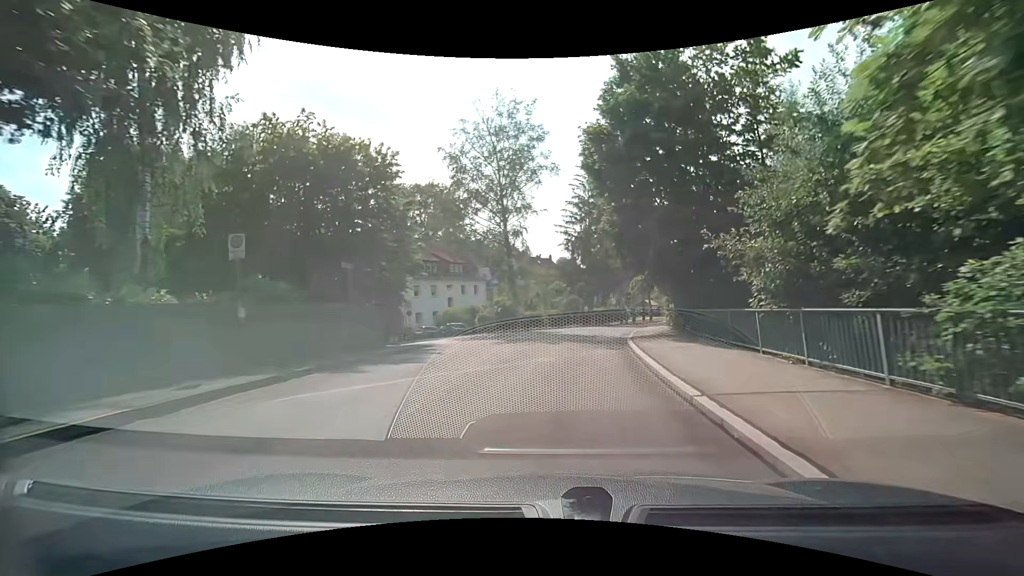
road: tertiary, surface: asphalt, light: Day
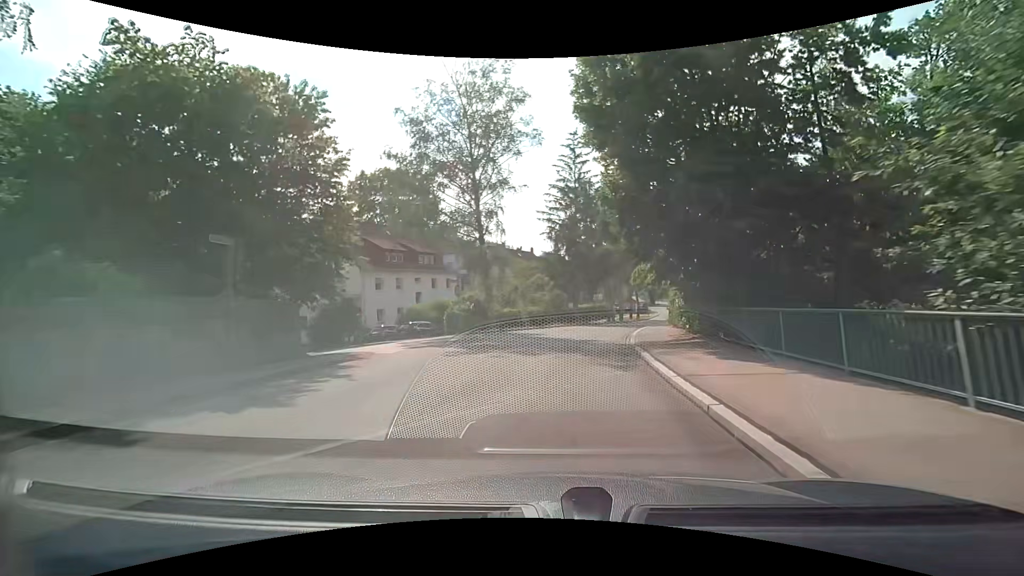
(+0.1, +6.0) m; +2°
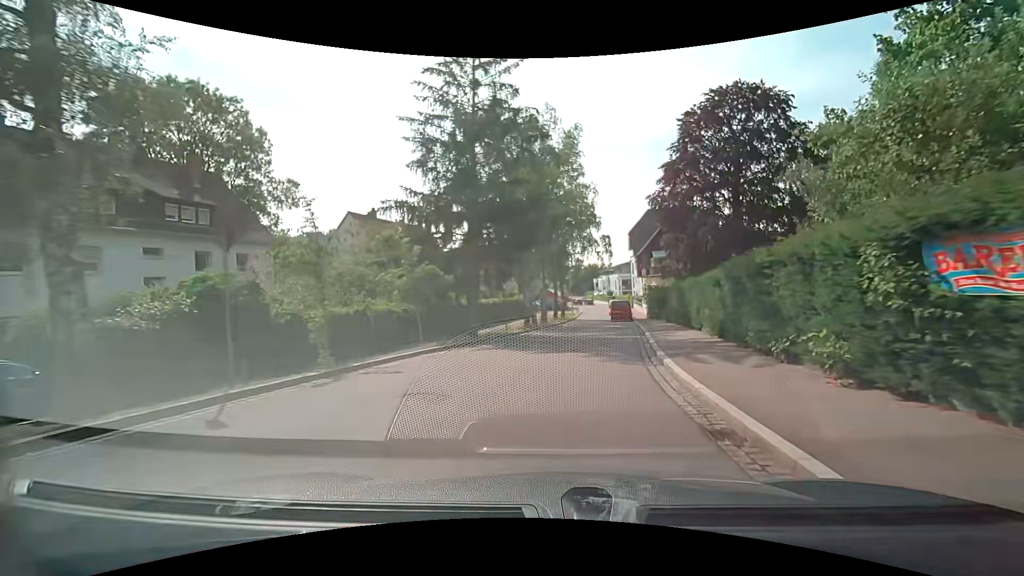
(+1.5, +23.0) m; +9°
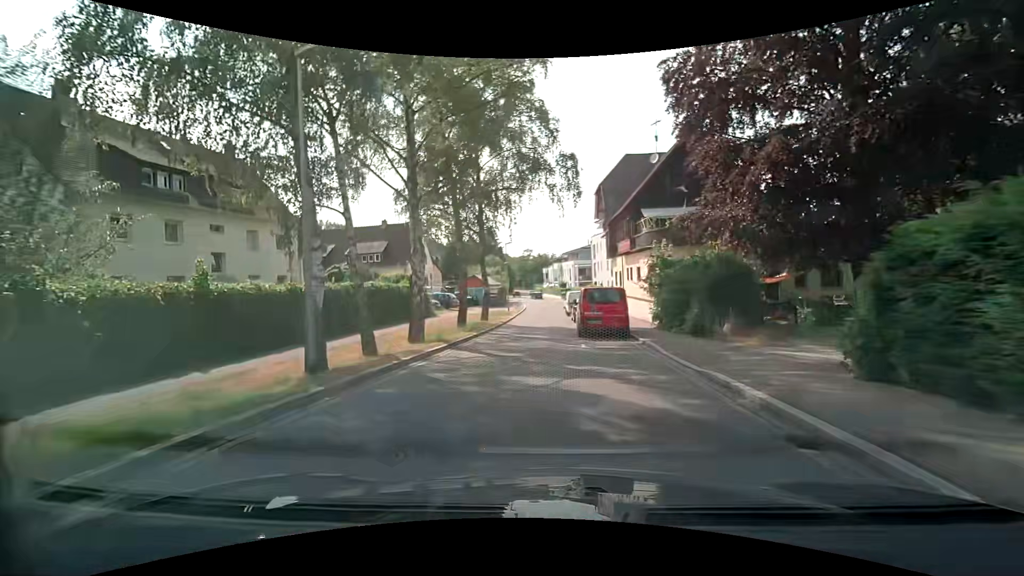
(+3.0, +27.0) m; +9°
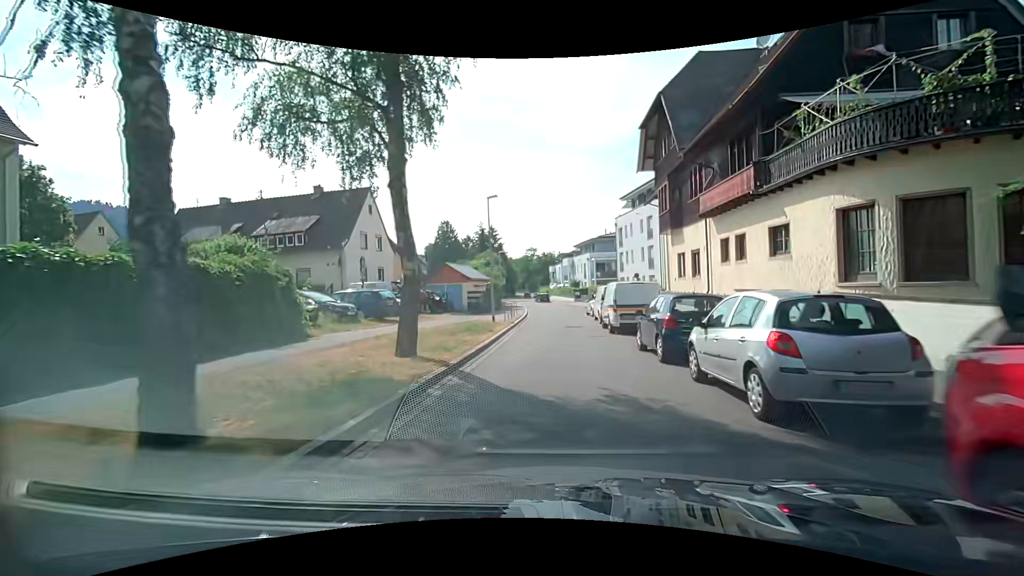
(-1.0, +20.4) m; -2°
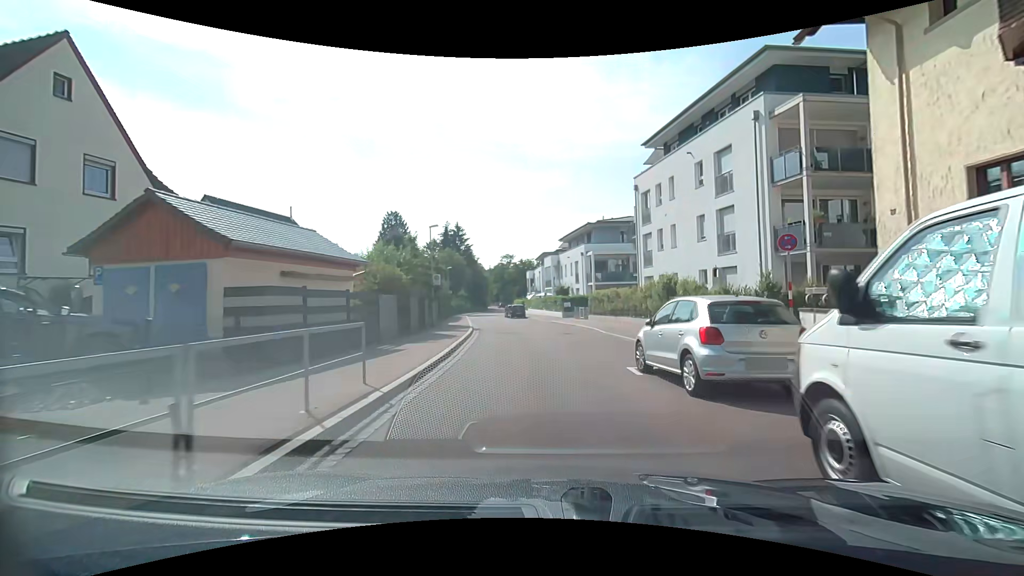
(+0.4, +25.3) m; +3°
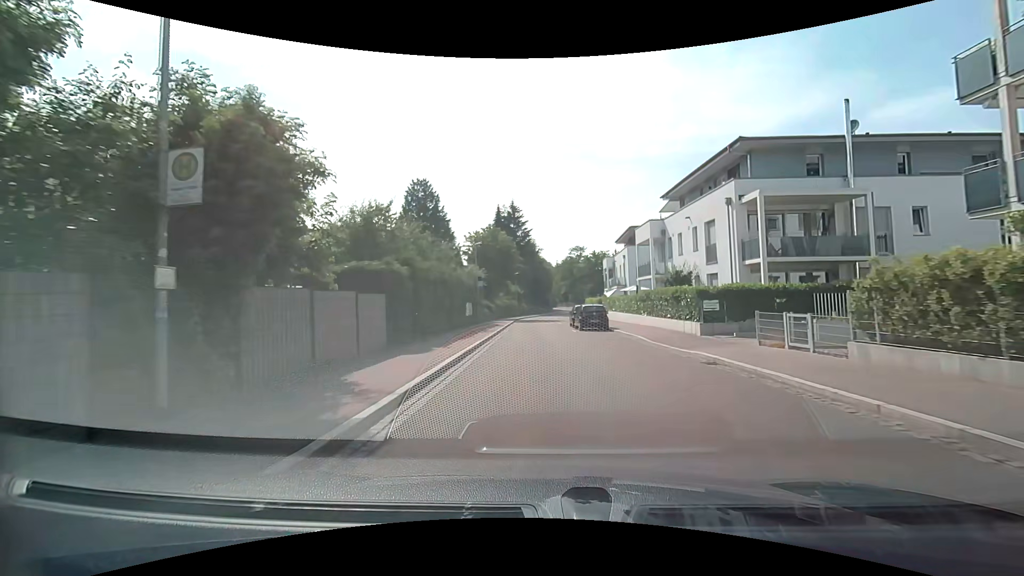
(-1.1, +24.8) m; -7°
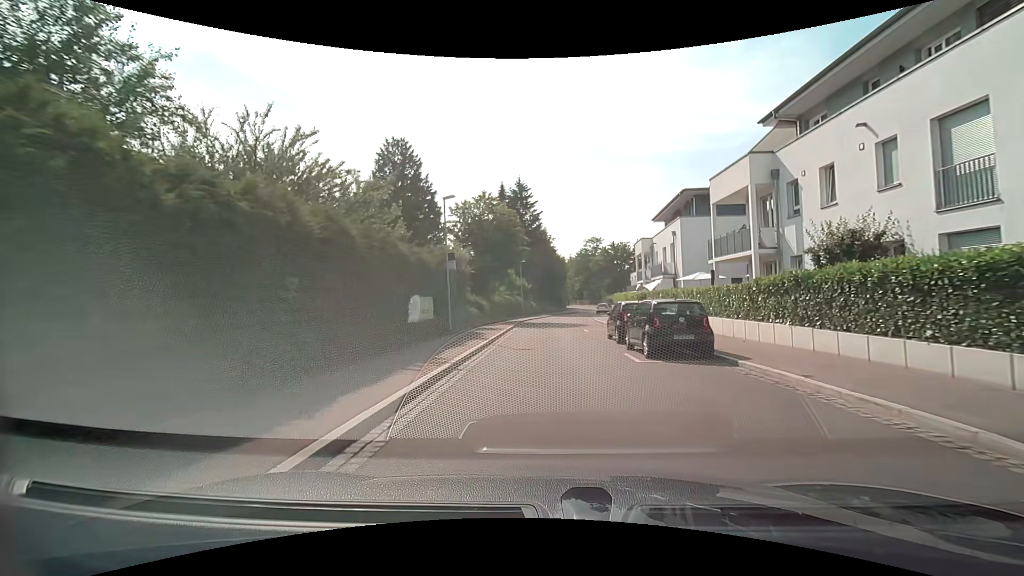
(-0.4, +15.5) m; -2°
(0, +10) (0, +20) (0, +30) (+1, +40) (+2, +50) (+4, +60) (+4, +70) (+5, +80) (+7, +89) (+9, +99) m
